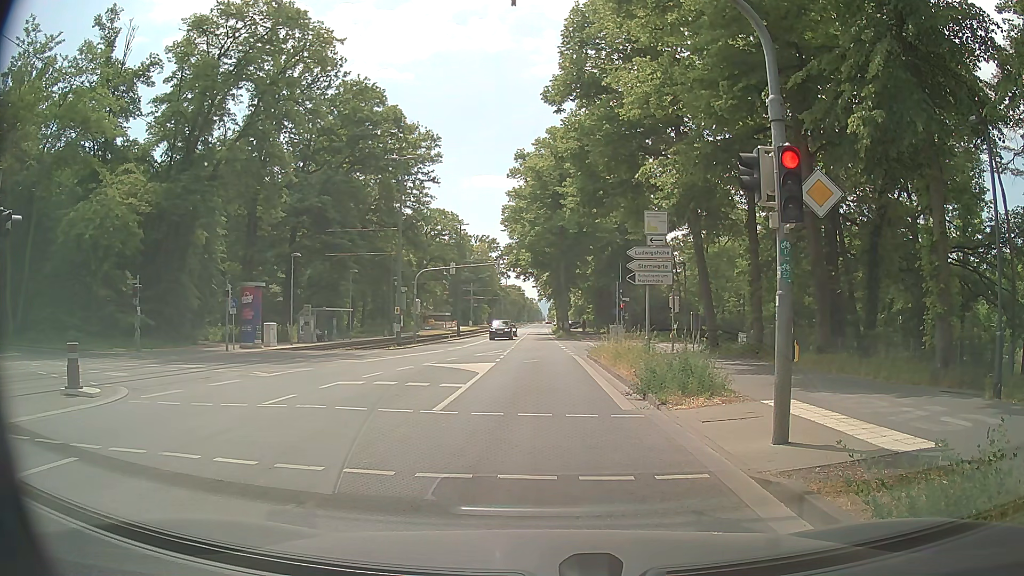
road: tertiary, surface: asphalt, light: Day
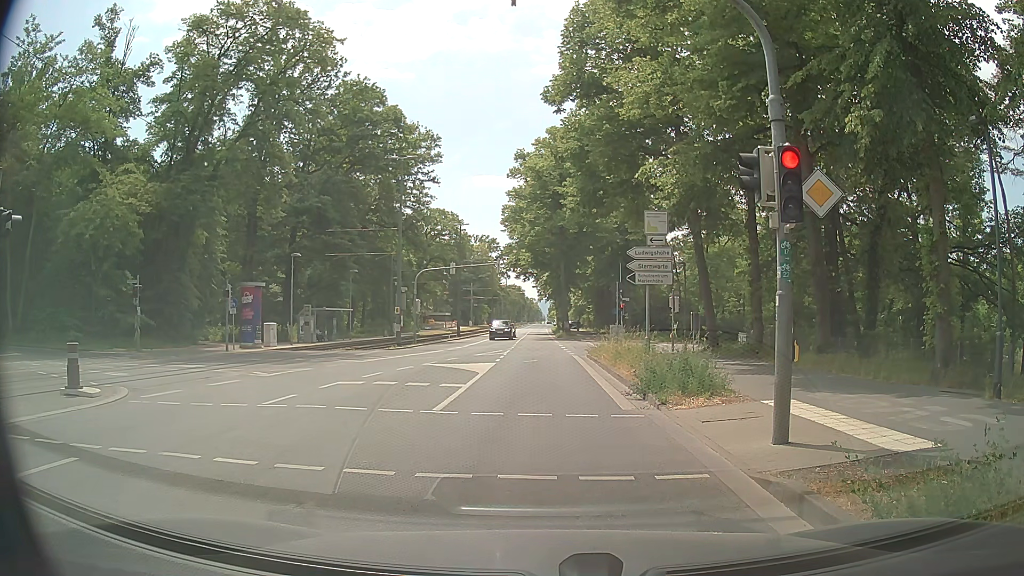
(0.0, 0.0) m; 0°
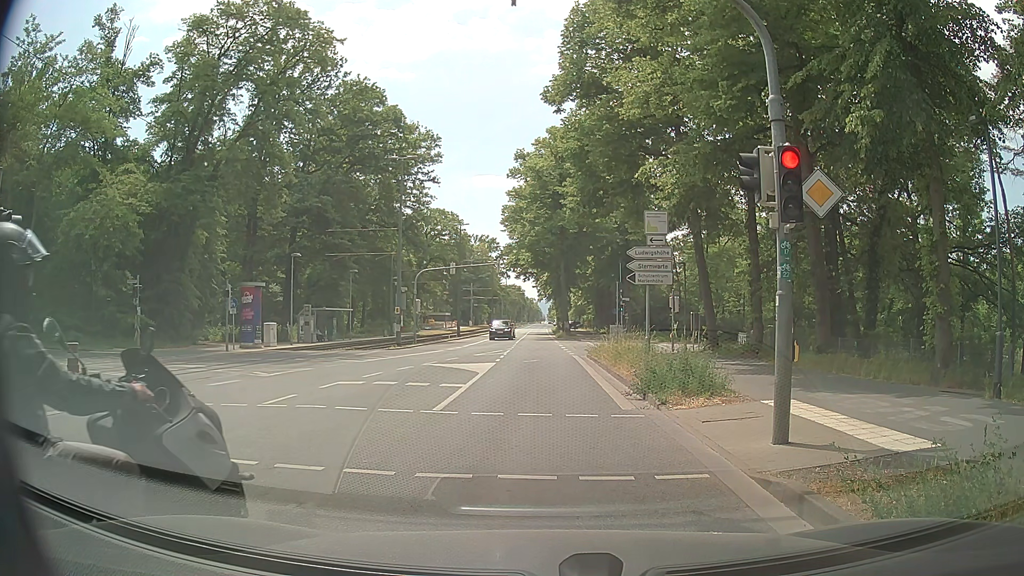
(0.0, 0.0) m; 0°
